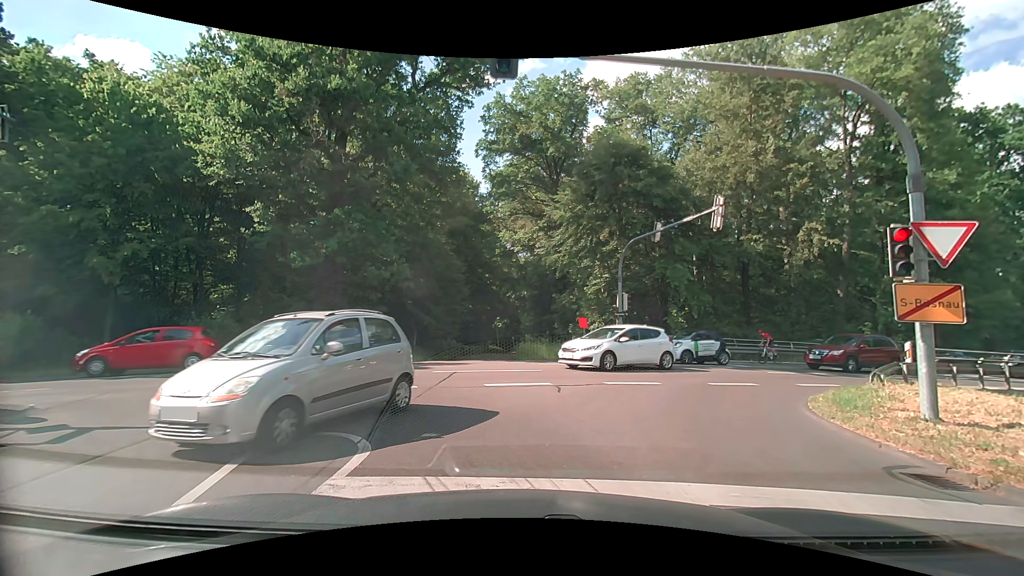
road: tertiary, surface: asphalt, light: Day
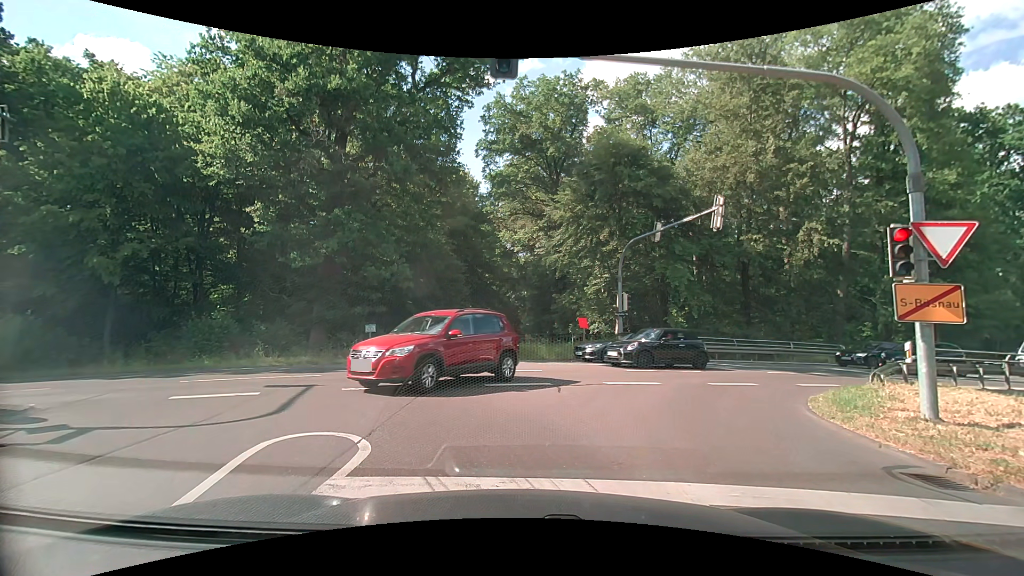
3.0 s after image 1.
(0.0, 0.0) m; 0°
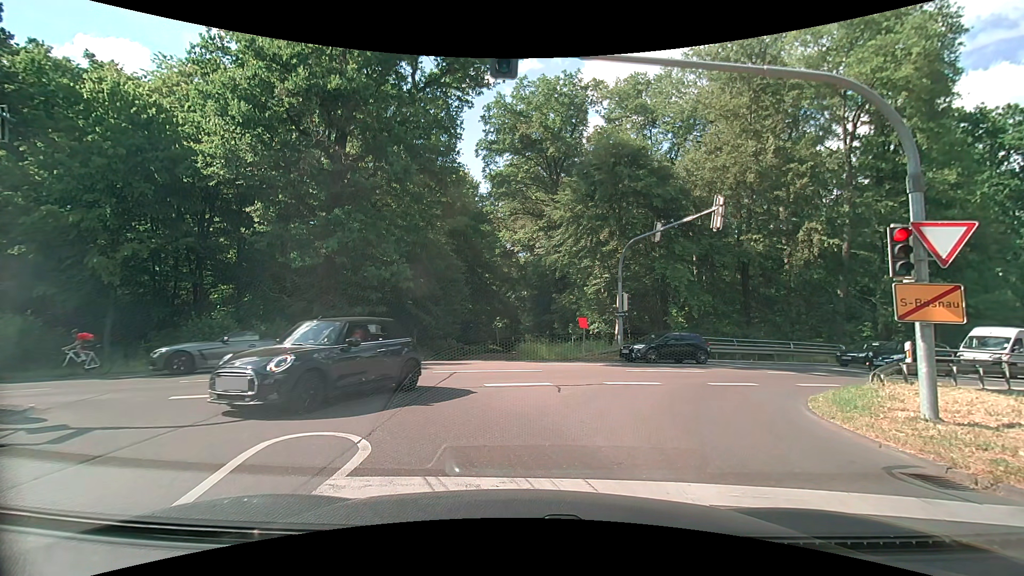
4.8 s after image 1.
(0.0, 0.0) m; 0°
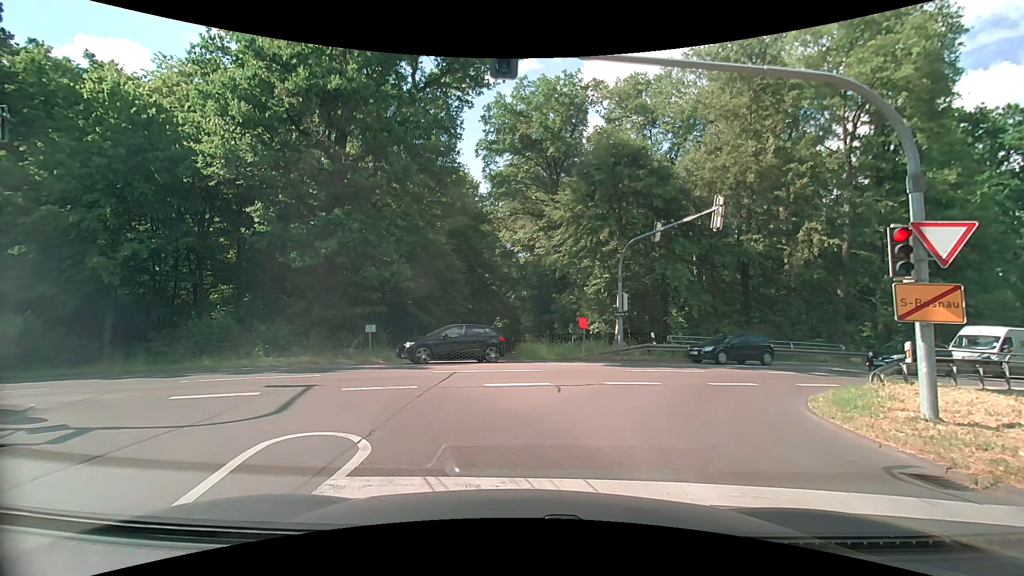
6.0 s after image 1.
(0.0, 0.0) m; 0°
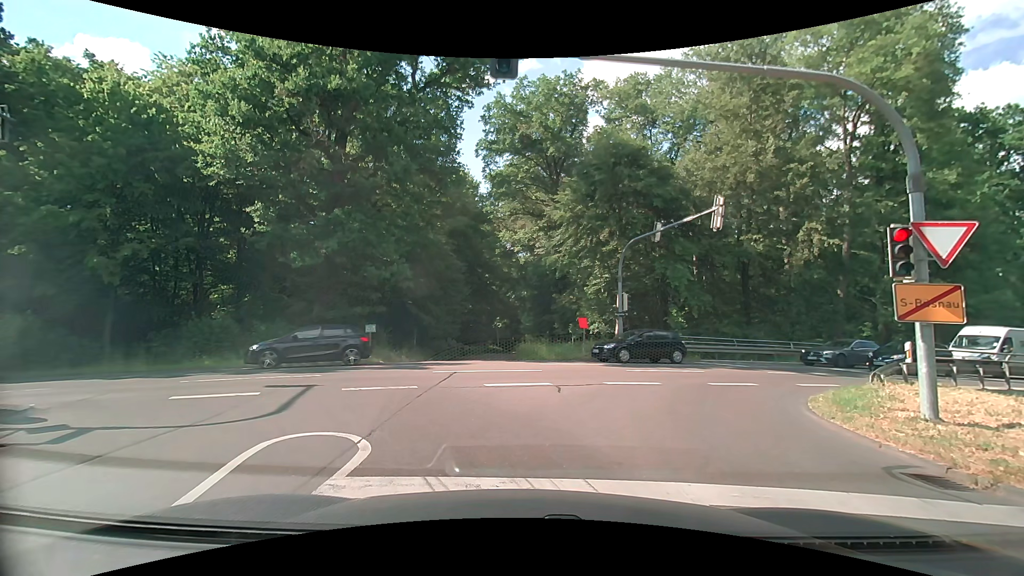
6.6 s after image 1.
(0.0, 0.0) m; 0°
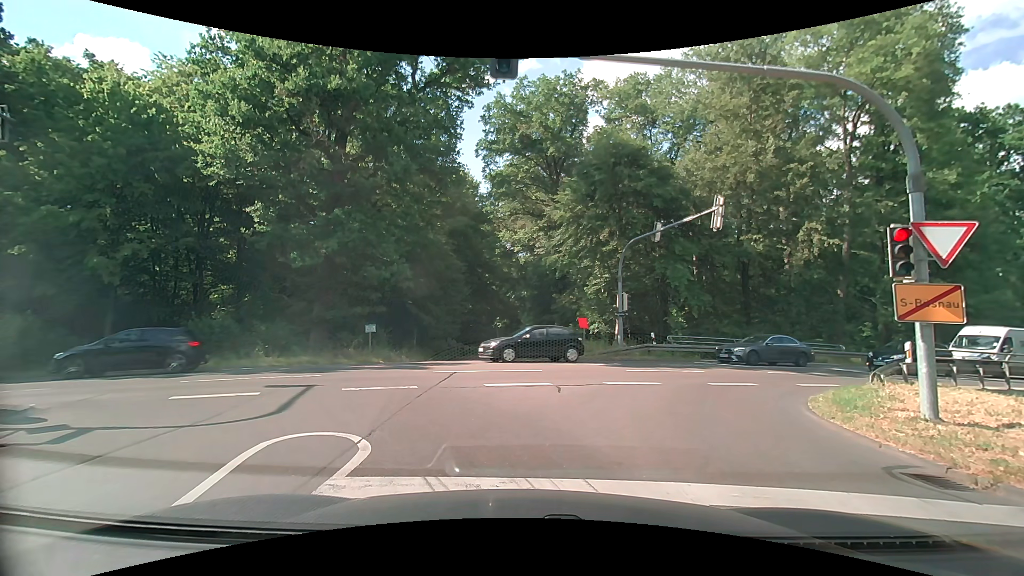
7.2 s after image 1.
(0.0, 0.0) m; 0°
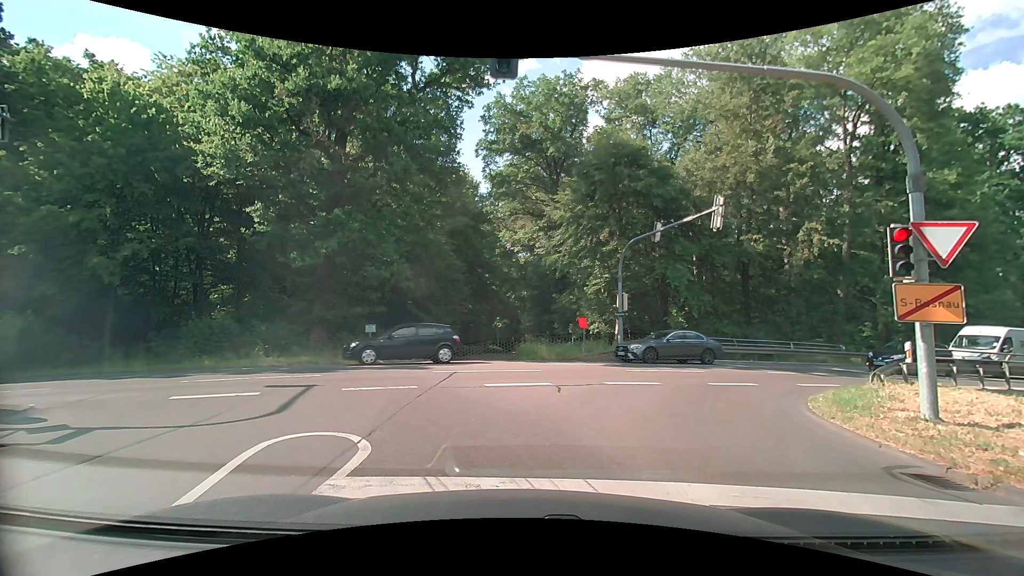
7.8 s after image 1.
(0.0, 0.0) m; 0°
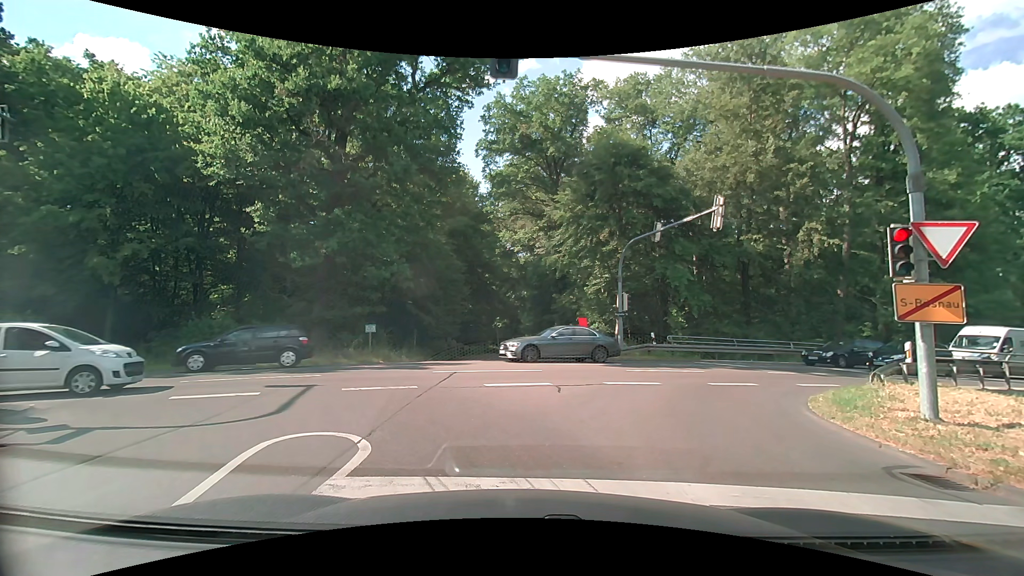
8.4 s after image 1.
(0.0, 0.0) m; 0°
(-2, +10) (-9, +16) (-19, +14) (-29, +11) (-38, +7) (-47, +4) (-56, 0) (-66, -4) (-75, -8) (-84, -11) m
